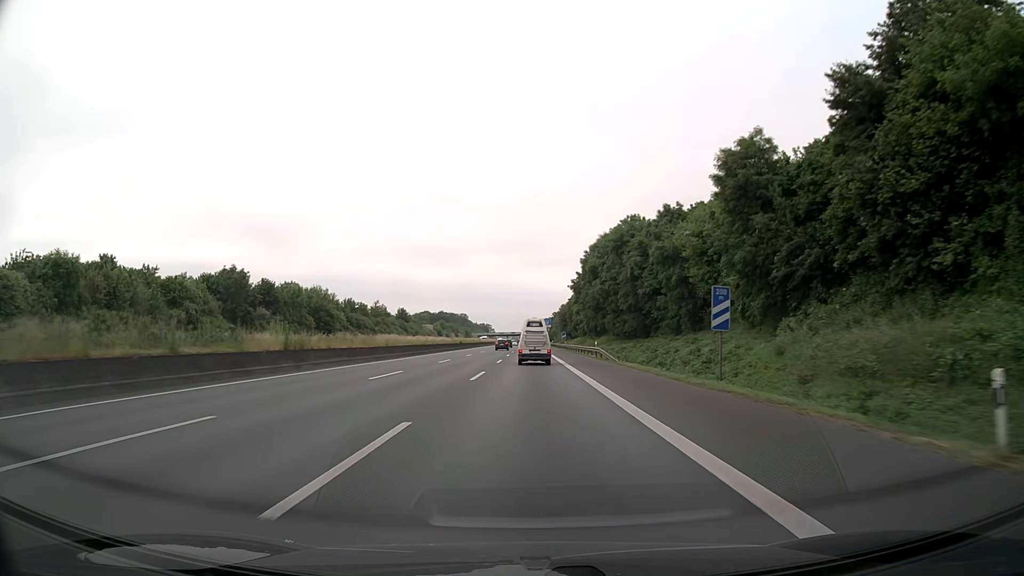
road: motorway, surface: asphalt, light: Day
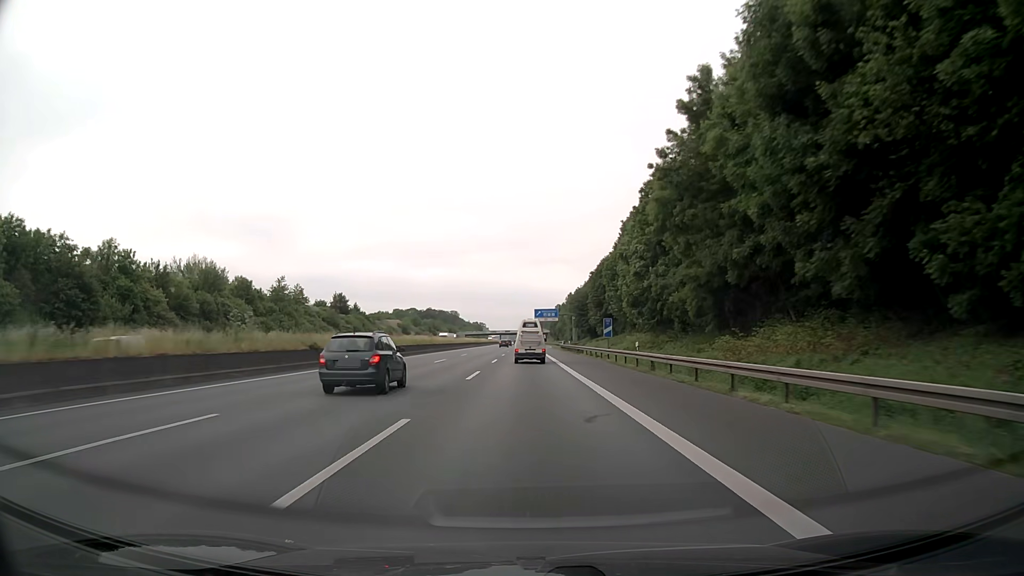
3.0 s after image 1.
(+0.2, +71.8) m; 0°
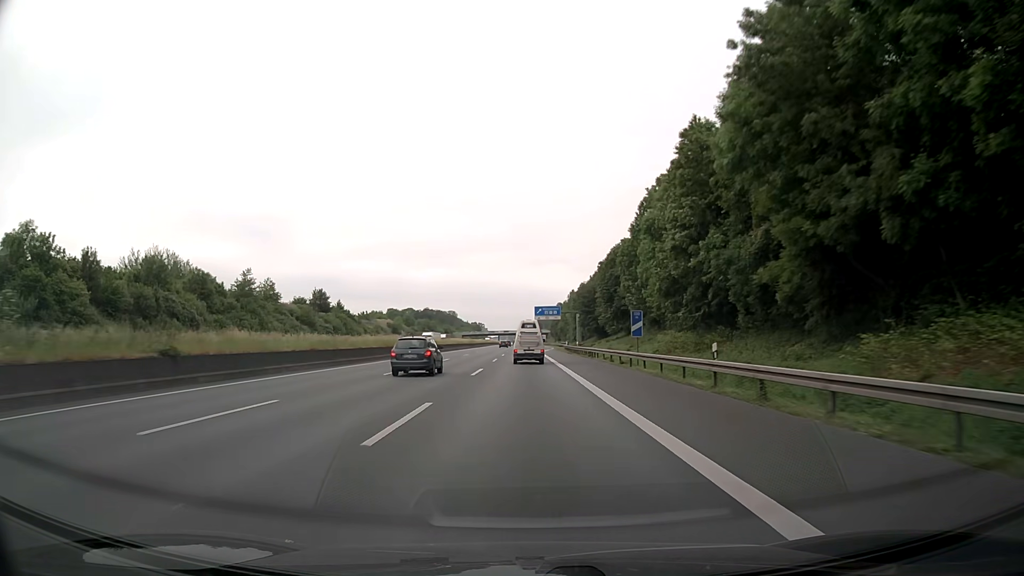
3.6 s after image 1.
(0.0, +14.6) m; 0°
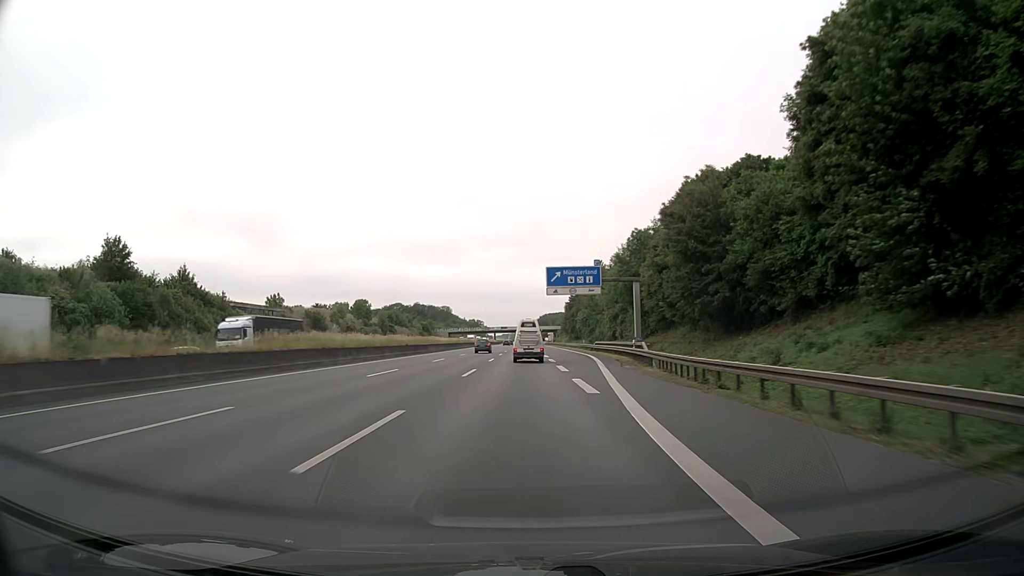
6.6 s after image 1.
(-0.2, +74.3) m; 0°
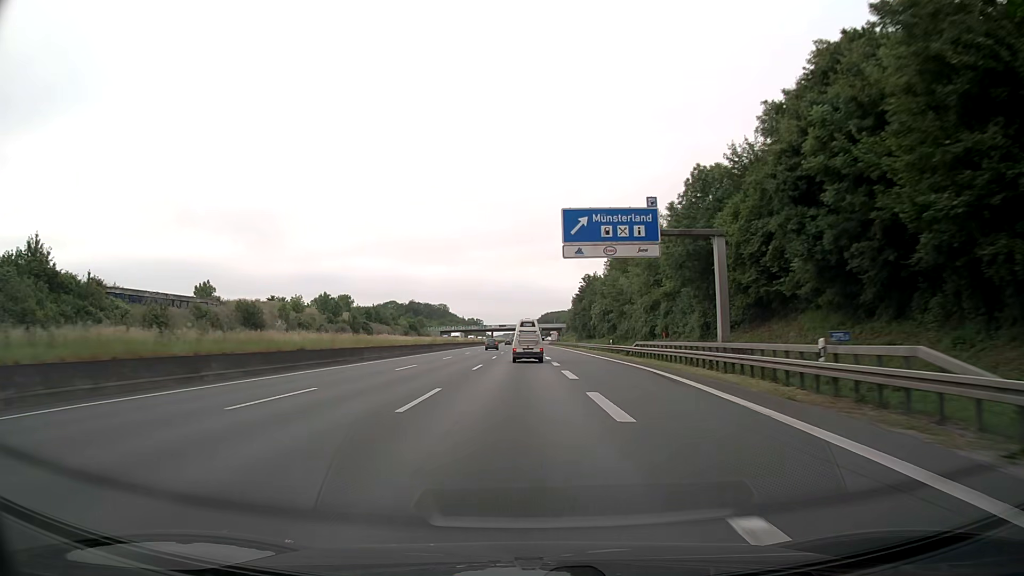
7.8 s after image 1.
(-0.1, +30.2) m; -1°
(0, +10) (0, +20) (0, +30) (0, +40) (0, +50) (0, +60) (0, +70) (0, +80) (0, +90) (0, +100) m
